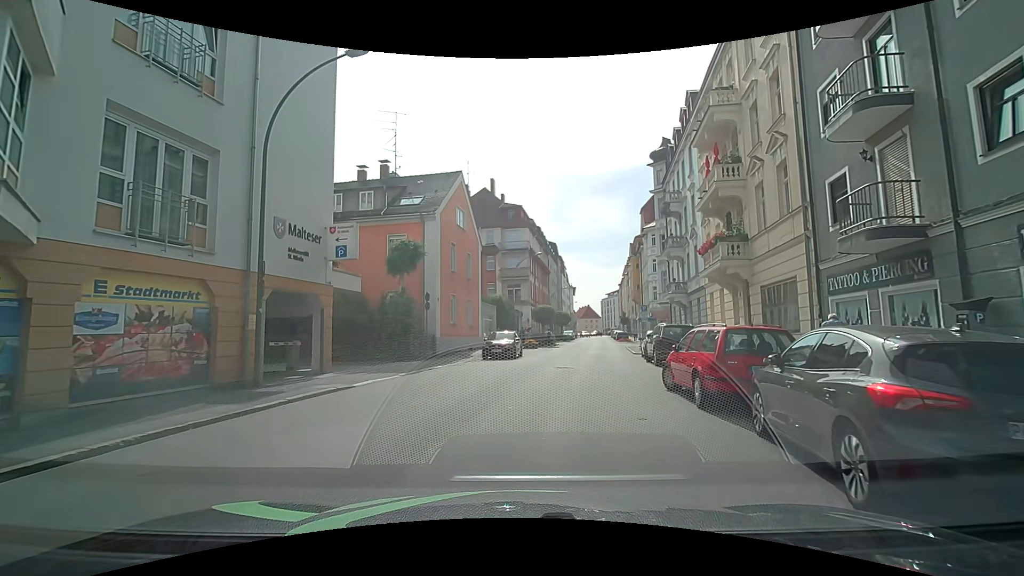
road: tertiary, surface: asphalt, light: Day
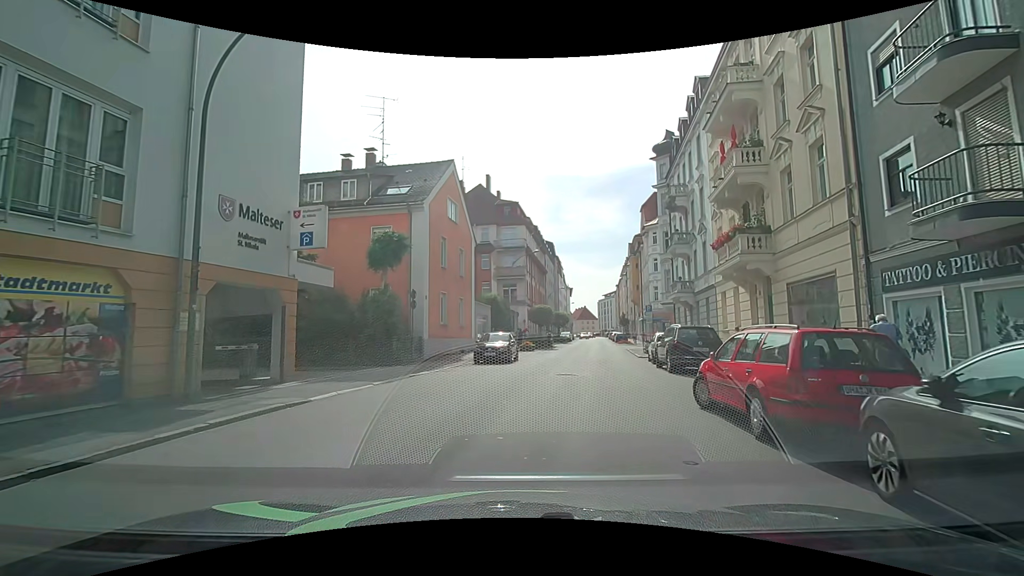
(0.0, +2.4) m; +2°
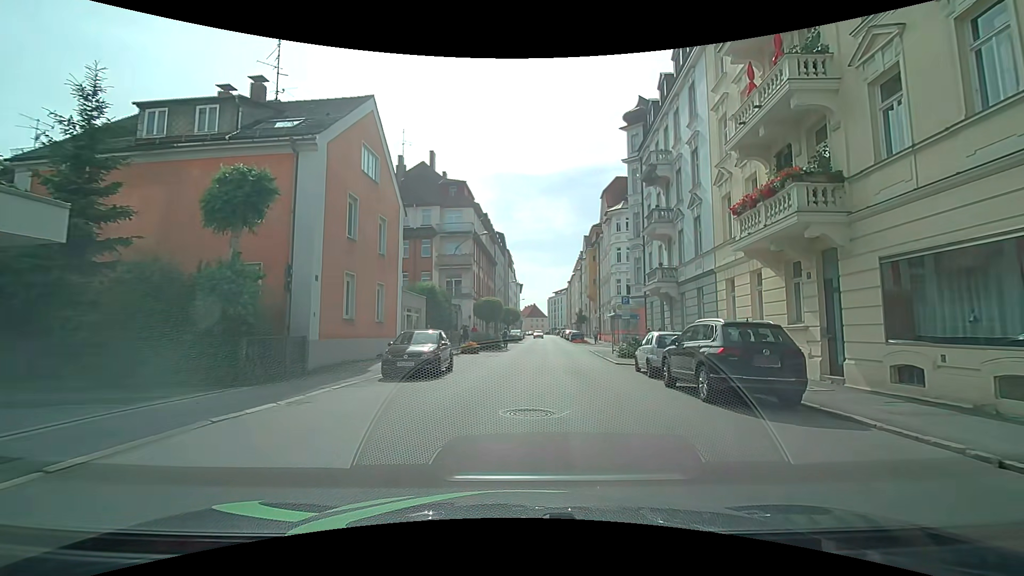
(-0.1, +7.8) m; +4°
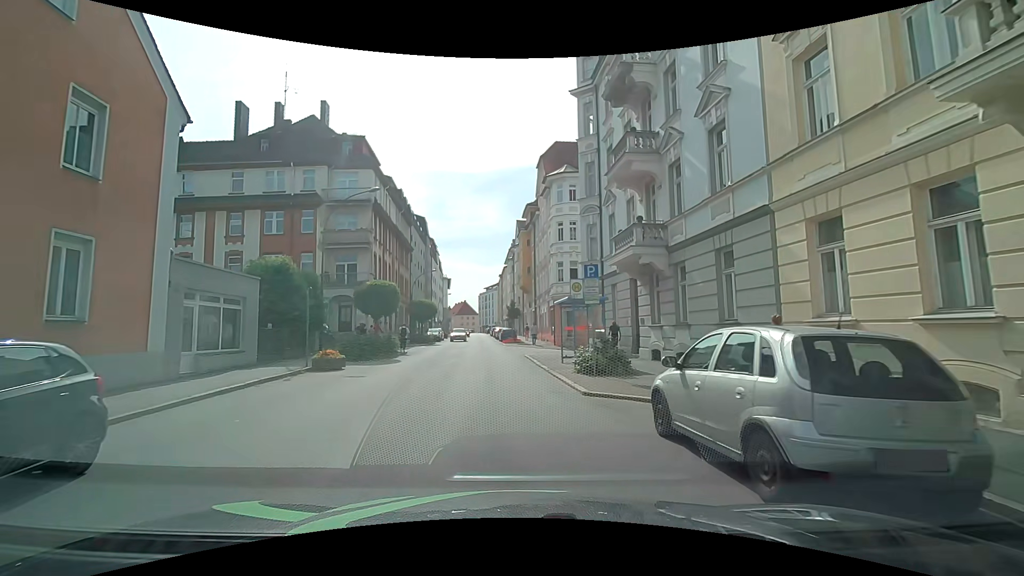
(+0.9, +11.9) m; +5°
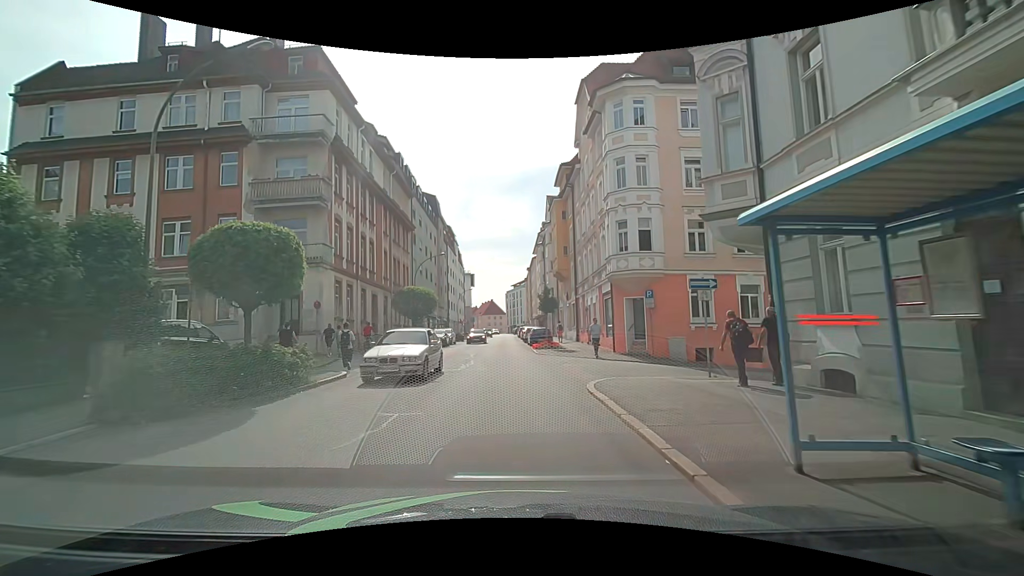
(-0.1, +15.0) m; -2°
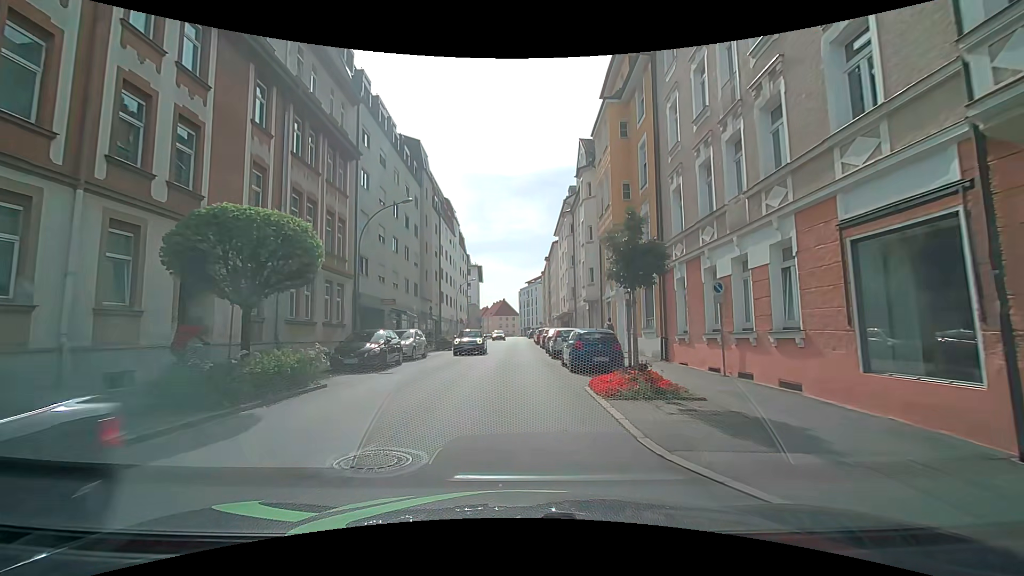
(-0.3, +21.1) m; -1°
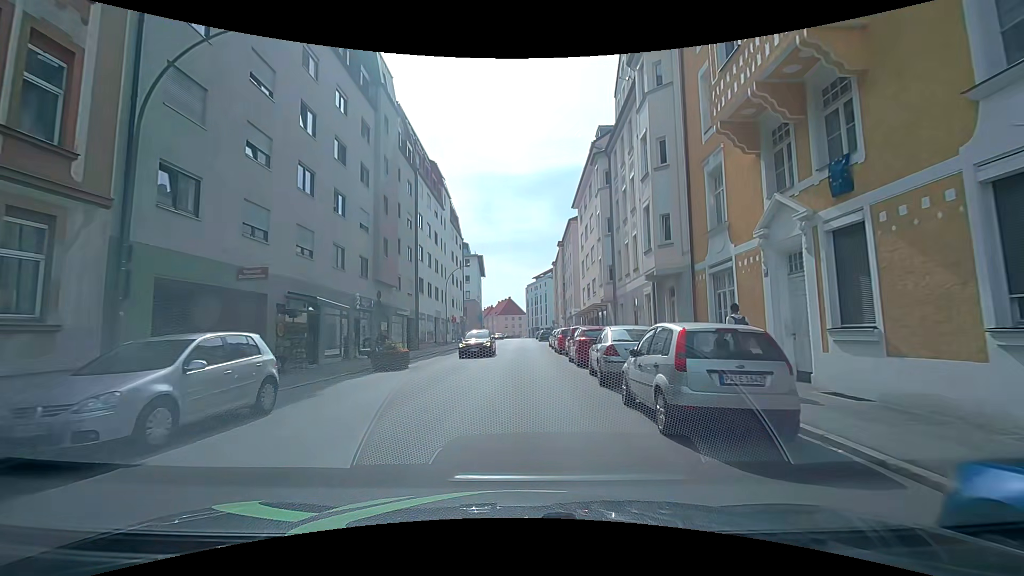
(-0.3, +17.1) m; -1°
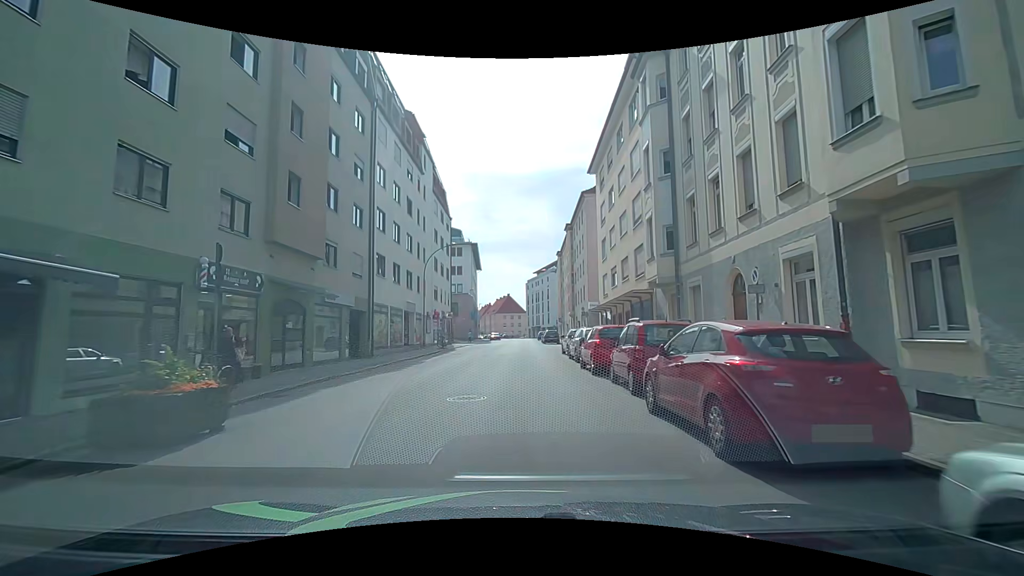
(0.0, +12.9) m; -1°
(0, +10) (0, +20) (+1, +30) (+1, +40) (+1, +50) (+2, +60) (+2, +70) (+2, +80) (+3, +90) (+3, +100) m
